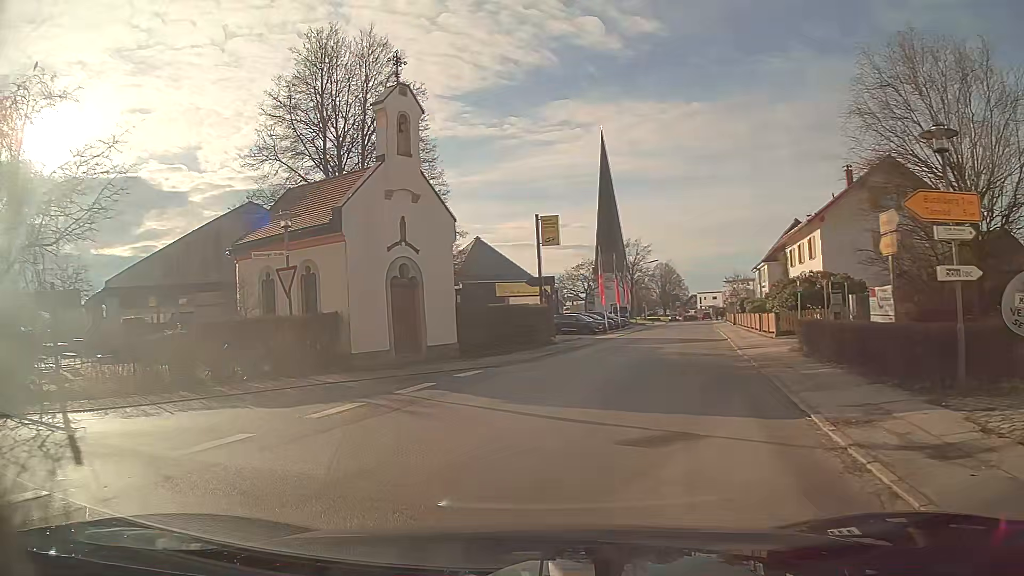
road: tertiary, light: Day
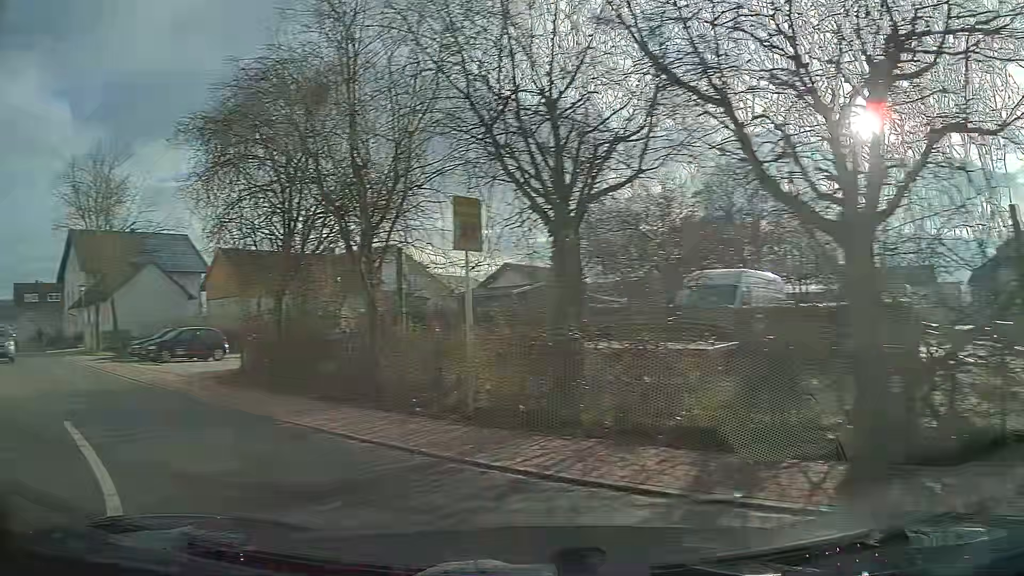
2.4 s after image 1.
(-5.4, +6.7) m; -75°
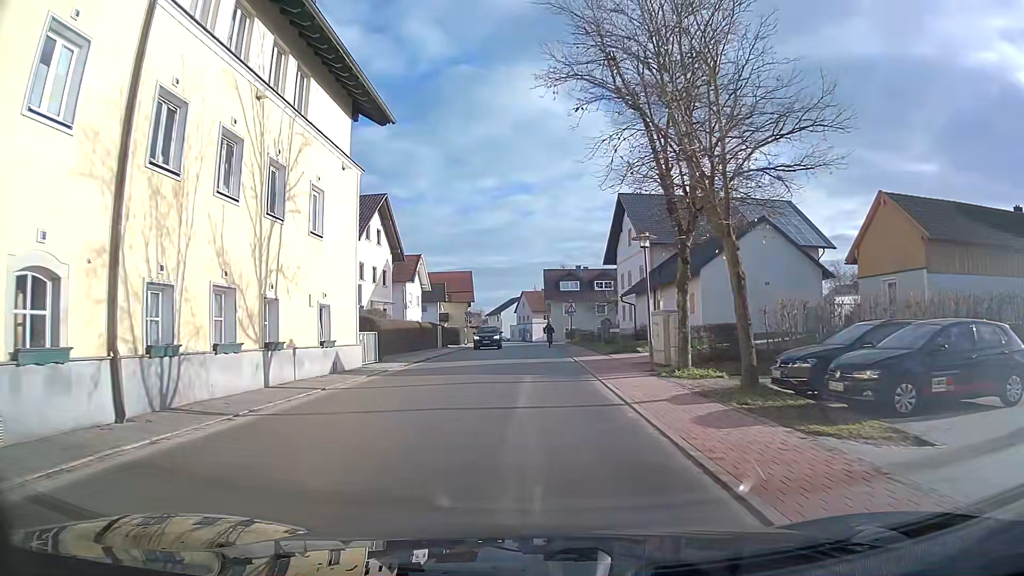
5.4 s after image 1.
(-9.6, +16.6) m; -41°
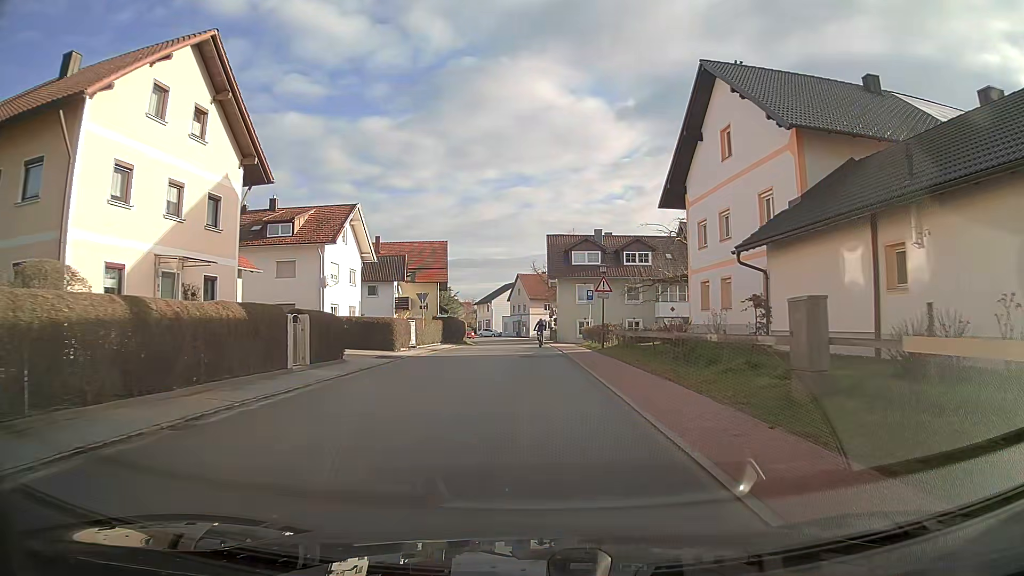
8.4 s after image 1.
(-0.1, +27.5) m; 0°
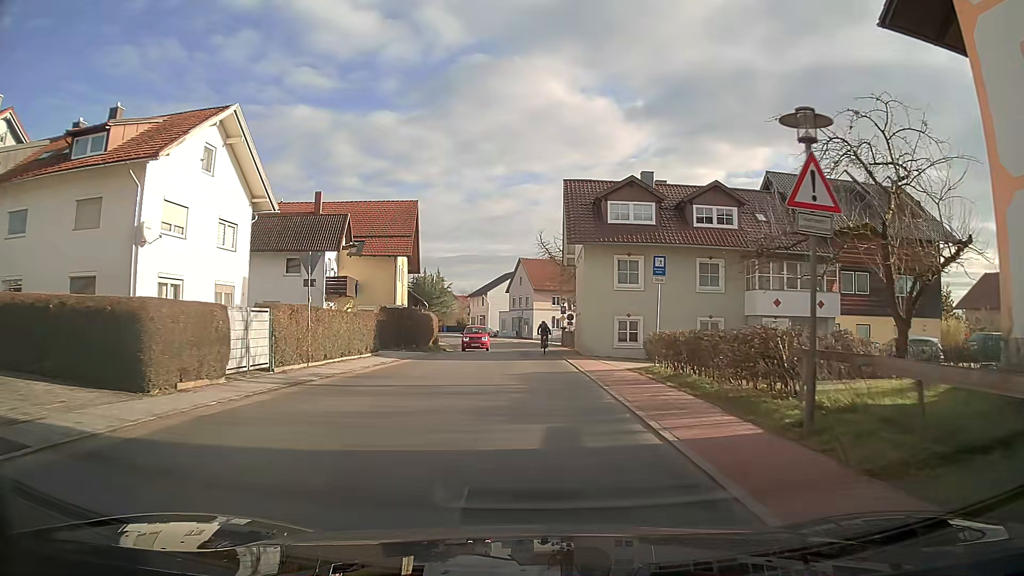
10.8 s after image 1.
(0.0, +22.2) m; 0°
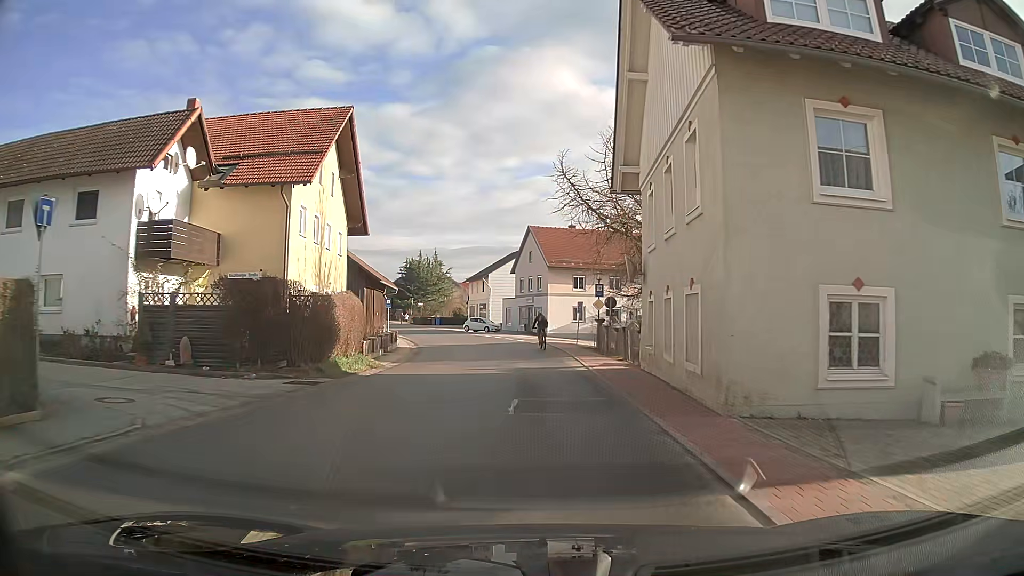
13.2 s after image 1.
(-0.1, +21.5) m; -1°
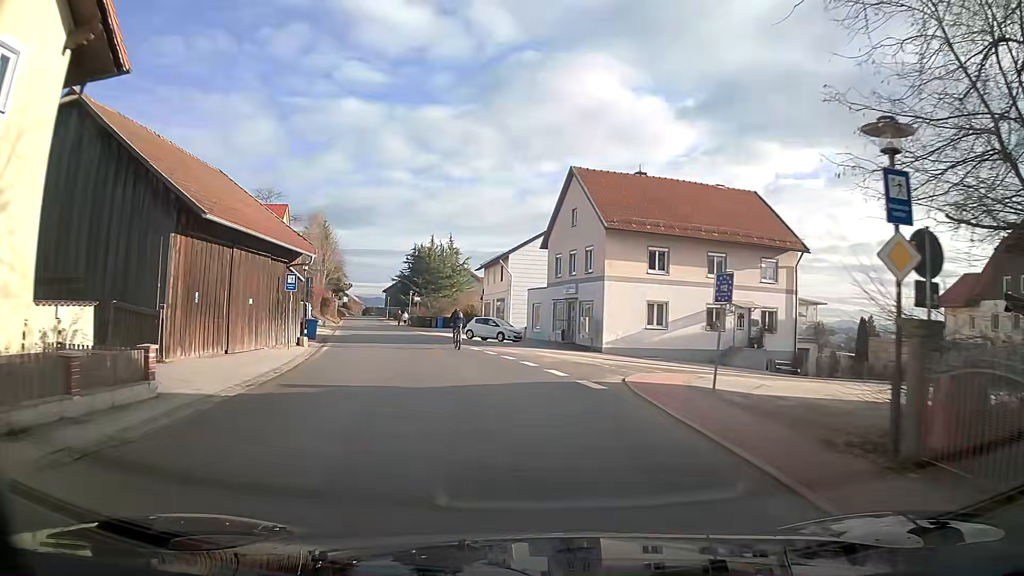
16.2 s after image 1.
(-0.8, +25.4) m; -5°
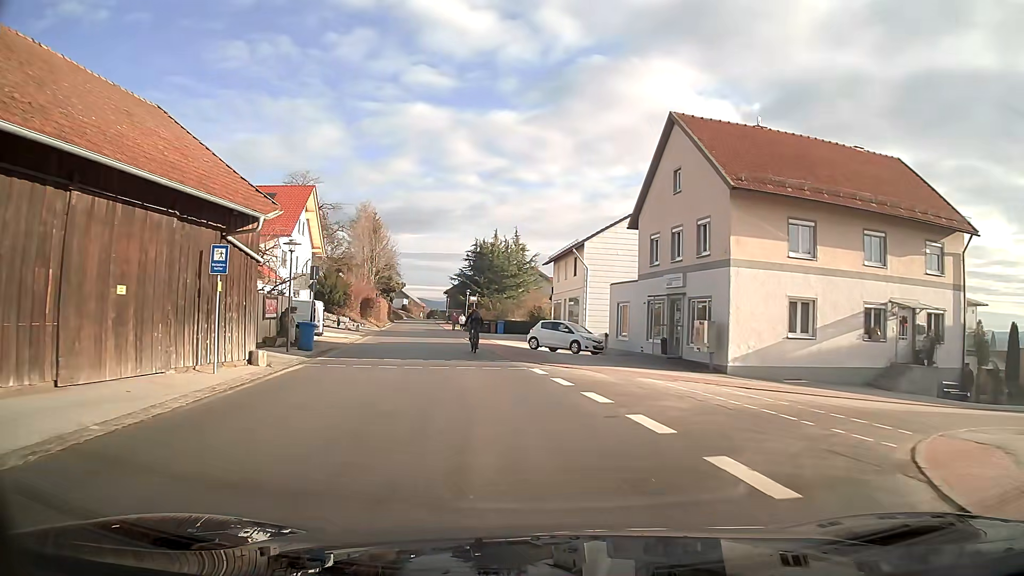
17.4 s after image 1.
(-0.5, +11.0) m; -5°
